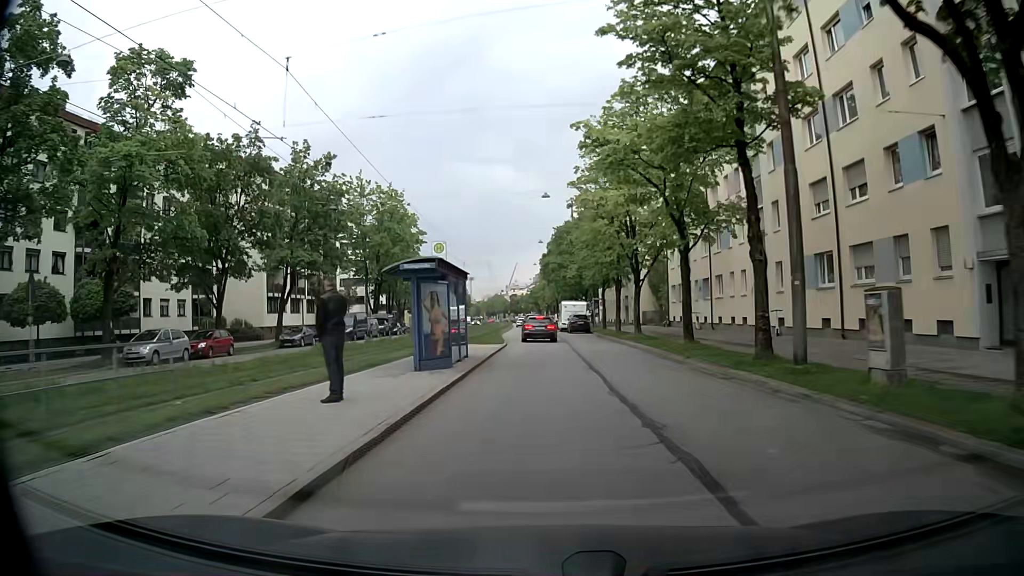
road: secondary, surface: asphalt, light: Day
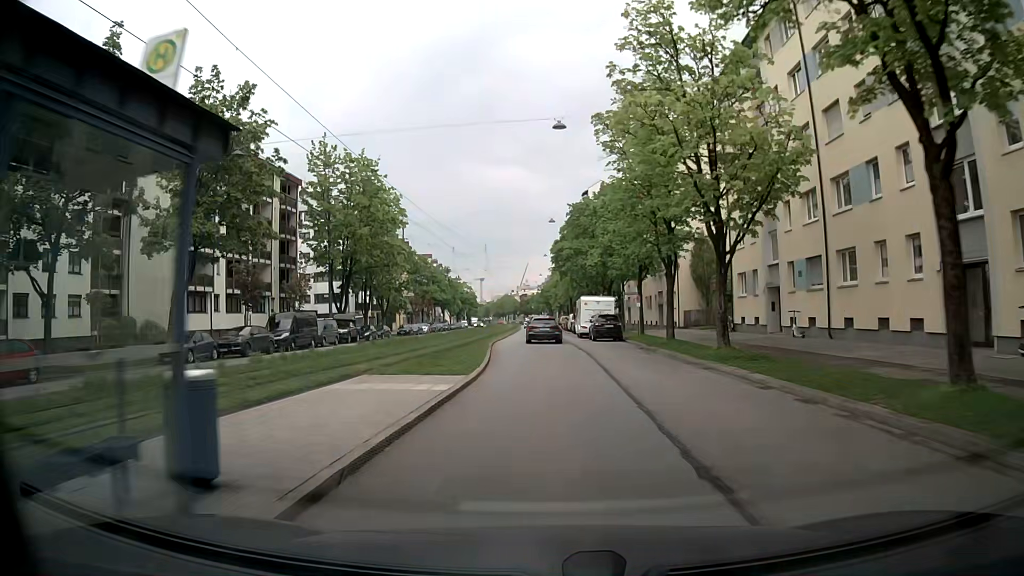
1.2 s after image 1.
(-0.1, +17.1) m; -1°
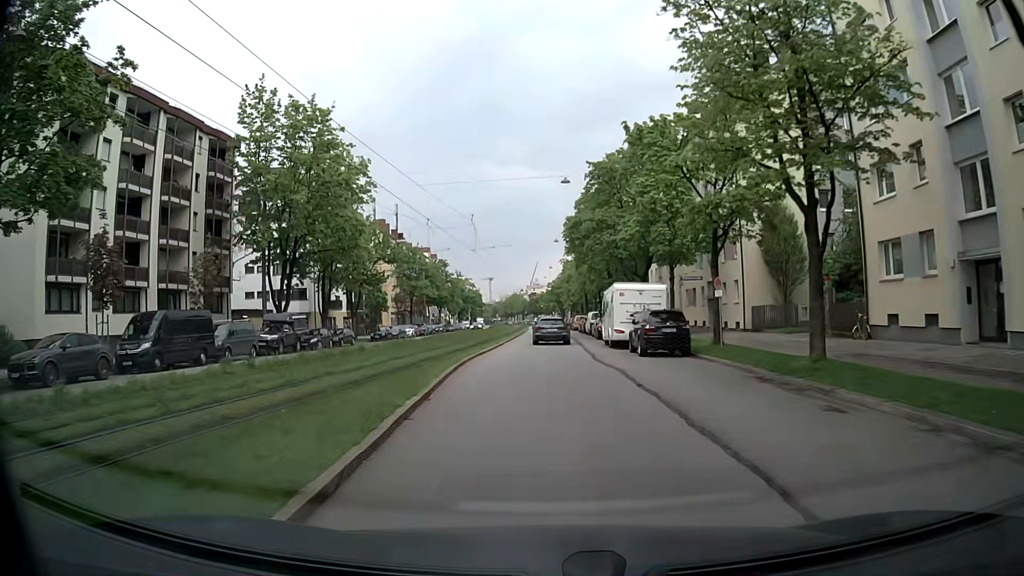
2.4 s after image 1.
(0.0, +16.9) m; 0°
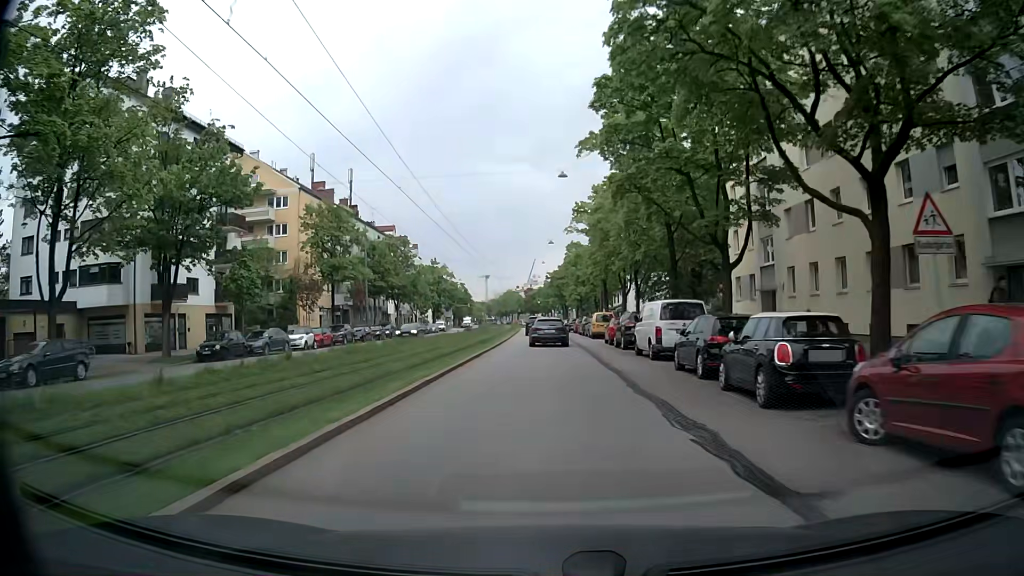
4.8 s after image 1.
(-0.2, +34.0) m; 0°
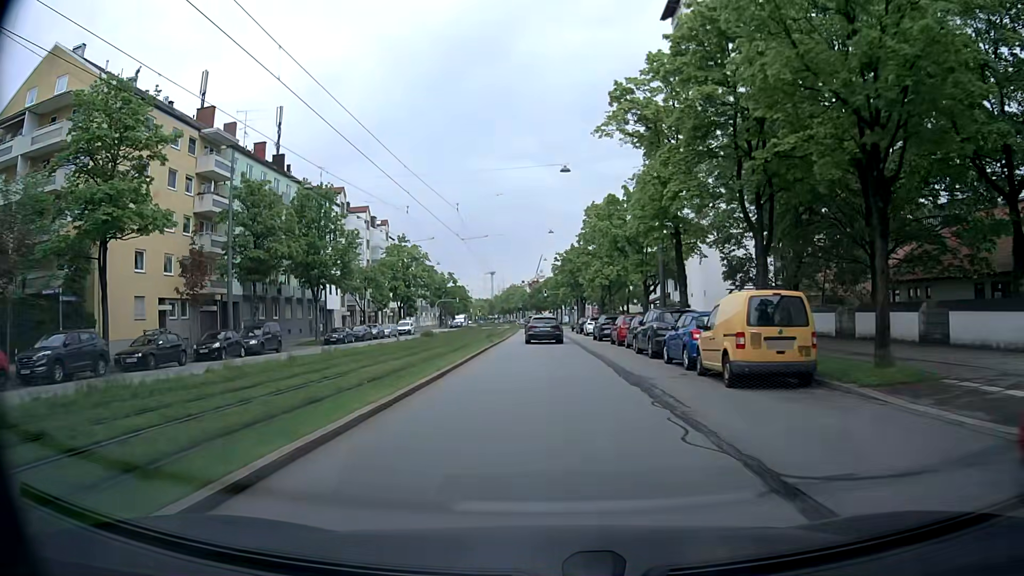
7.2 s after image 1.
(-0.1, +34.2) m; 0°
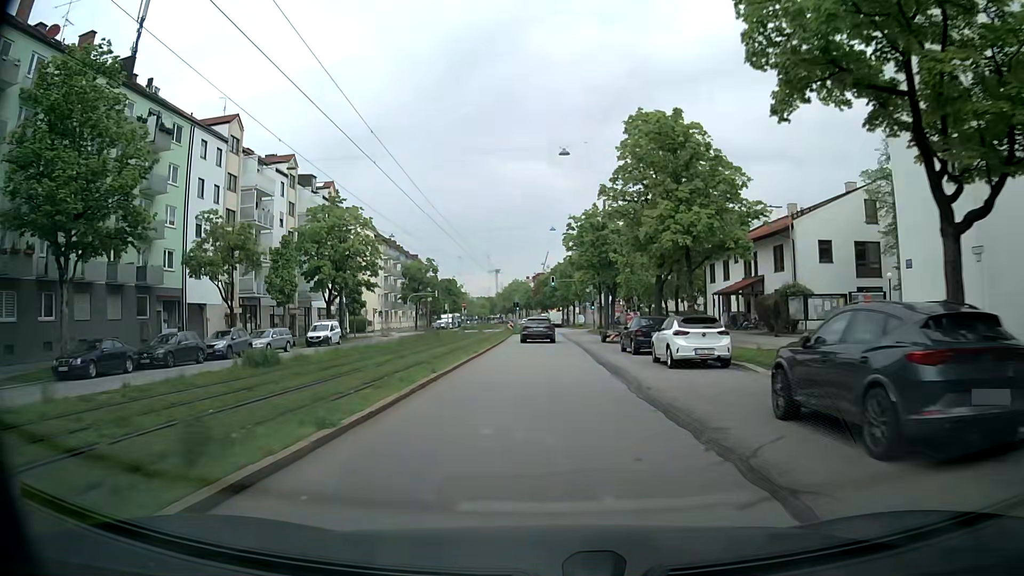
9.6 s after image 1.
(-0.3, +32.7) m; -1°
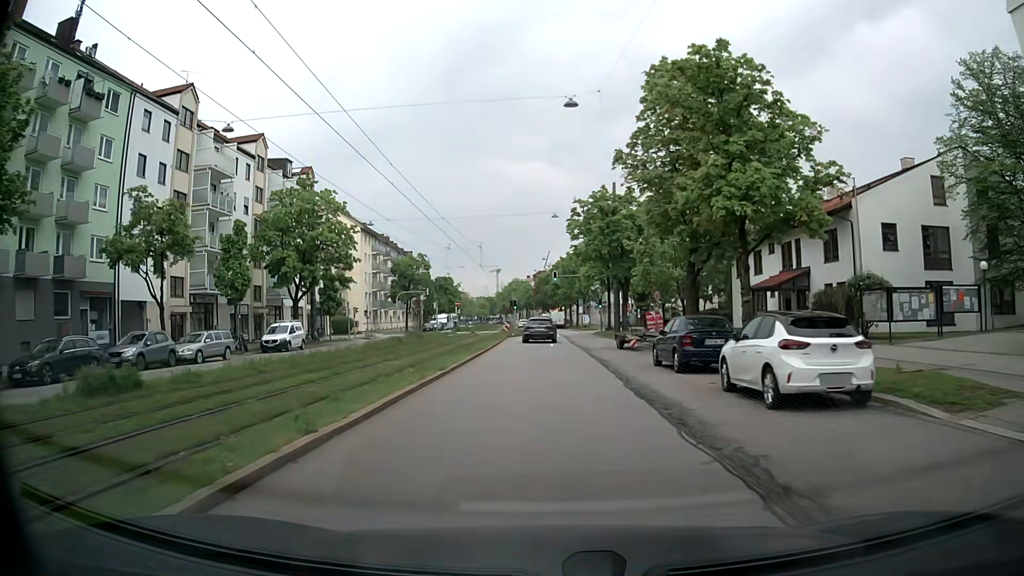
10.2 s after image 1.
(0.0, +8.4) m; -1°
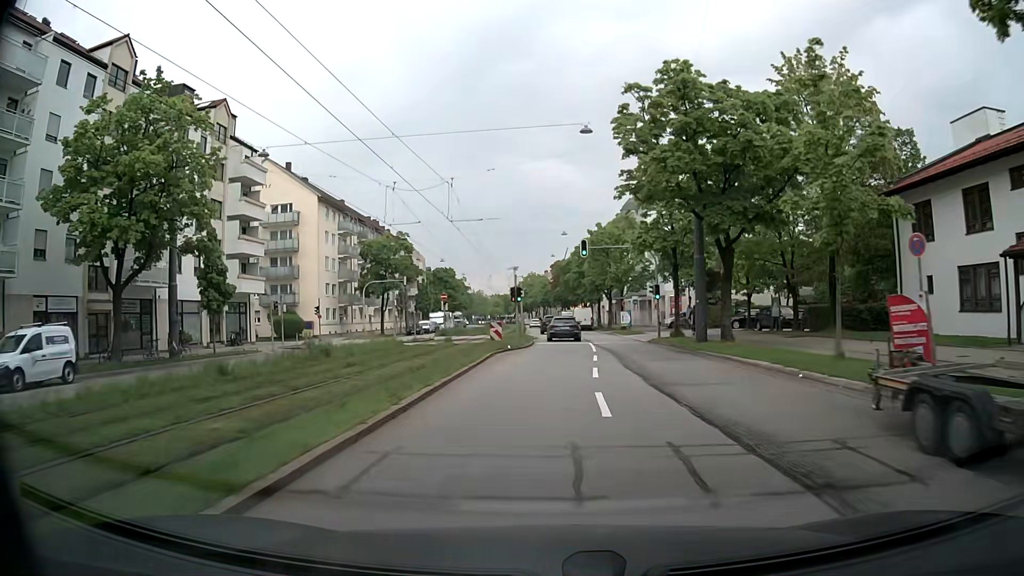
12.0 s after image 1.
(-0.1, +25.1) m; -1°
(0, +10) (0, +20) (+1, +30) (+1, +40) (0, +50) (0, +60) (-1, +70) (-1, +80) (-2, +90) (-2, +100) m
